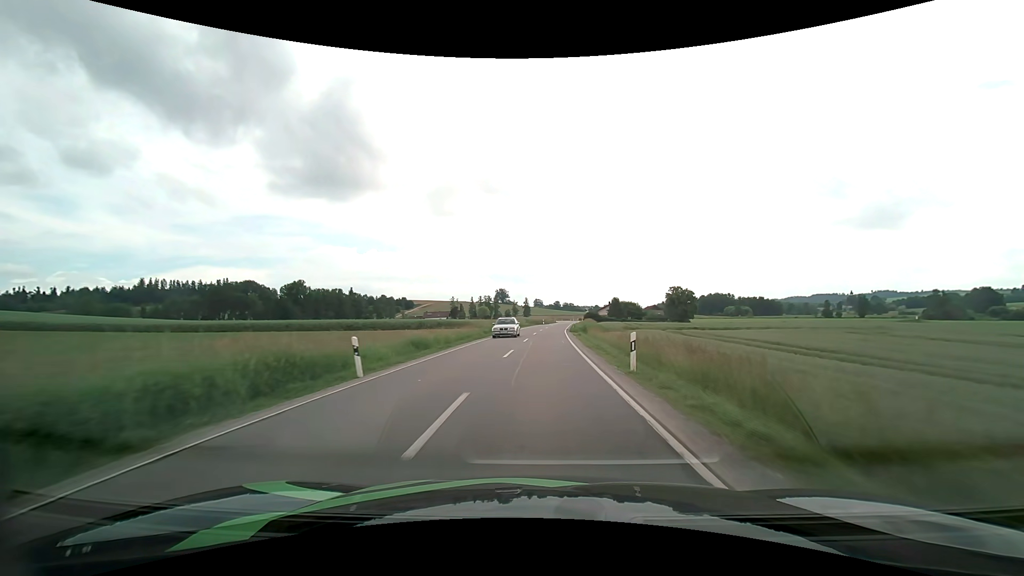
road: secondary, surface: asphalt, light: Day
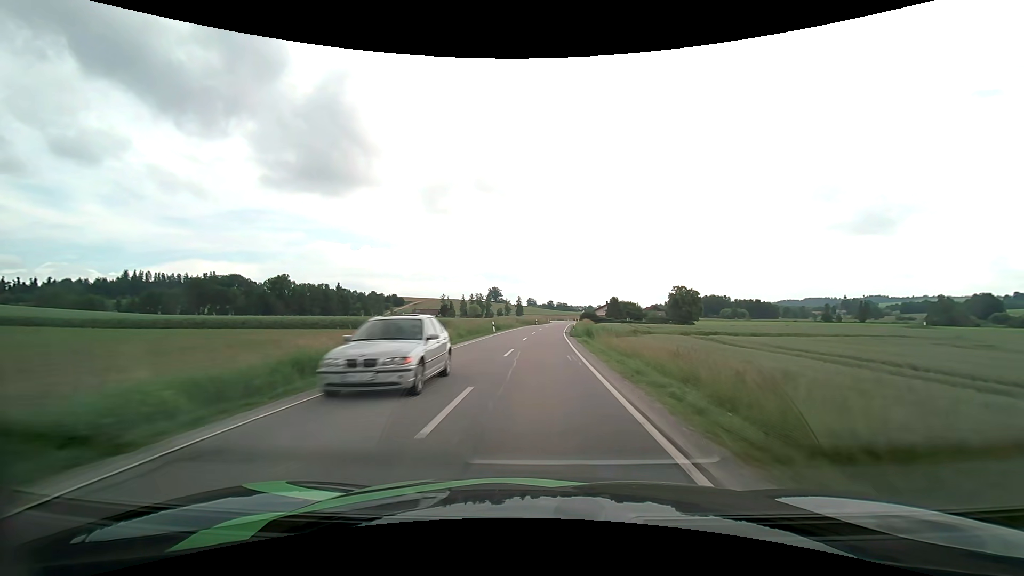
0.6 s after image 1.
(+0.1, +11.2) m; +1°
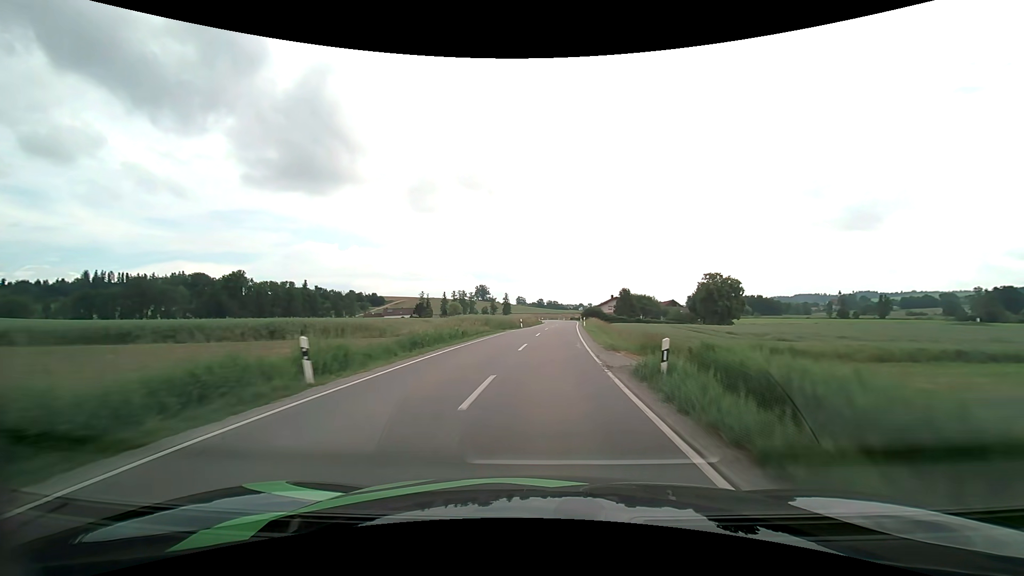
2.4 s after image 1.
(+0.5, +34.6) m; +1°
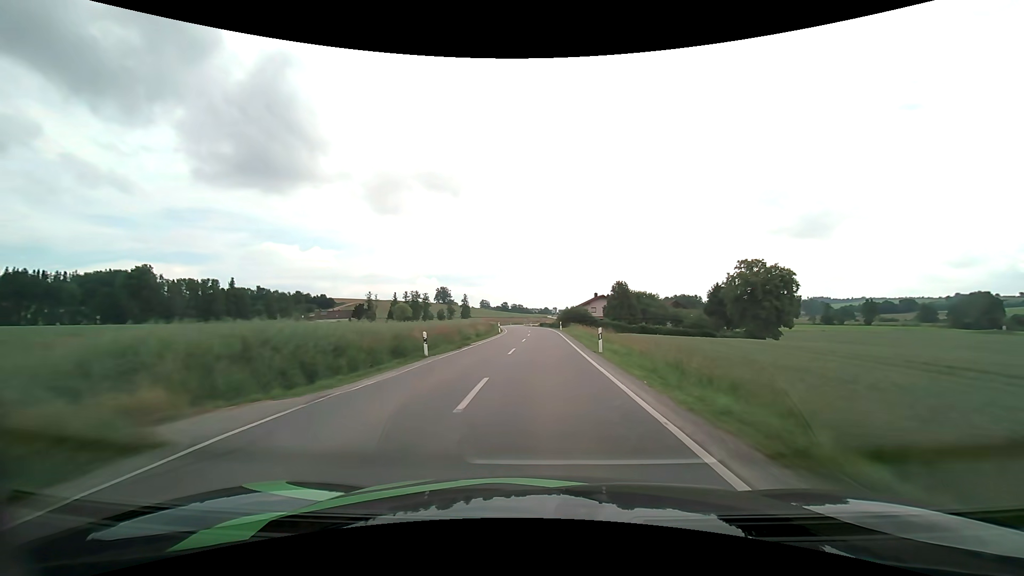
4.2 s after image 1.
(+1.1, +35.6) m; +4°
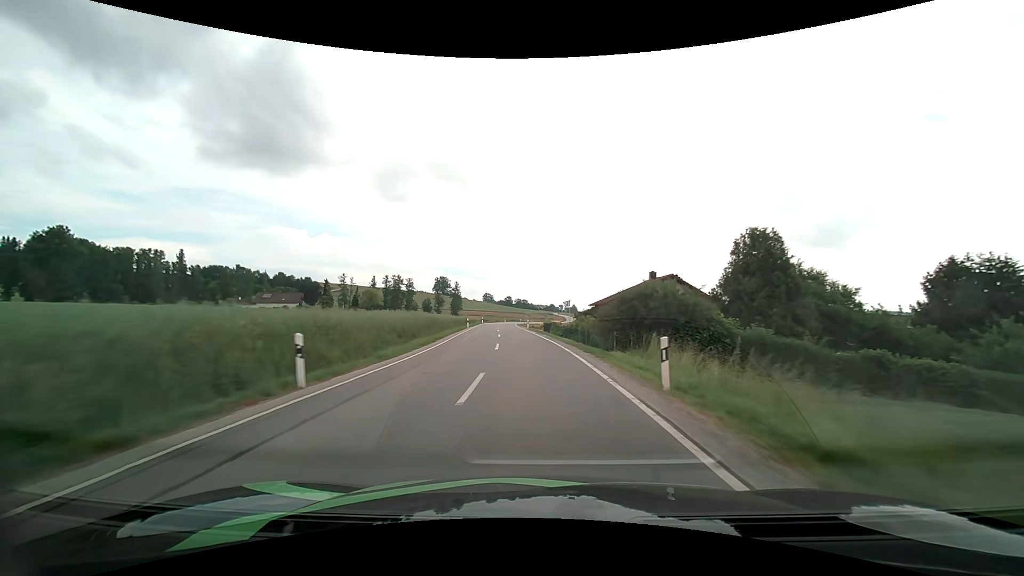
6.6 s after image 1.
(+0.3, +47.7) m; 0°
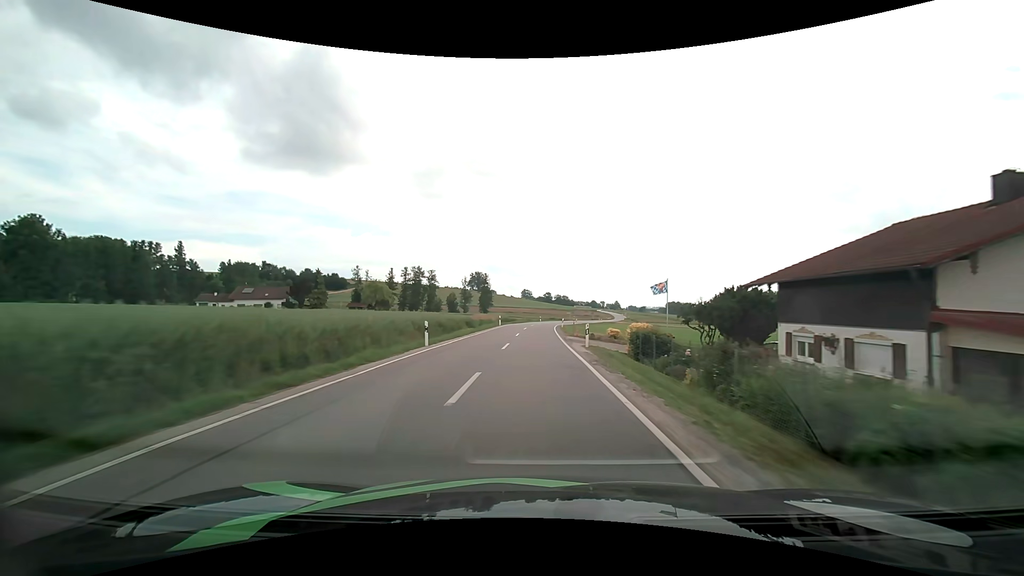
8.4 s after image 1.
(-1.6, +35.8) m; -5°
(0, +10) (0, +20) (0, +30) (0, +40) (0, +50) (+1, +60) (+2, +70) (+3, +80) (+4, +90) (+6, +100) m
